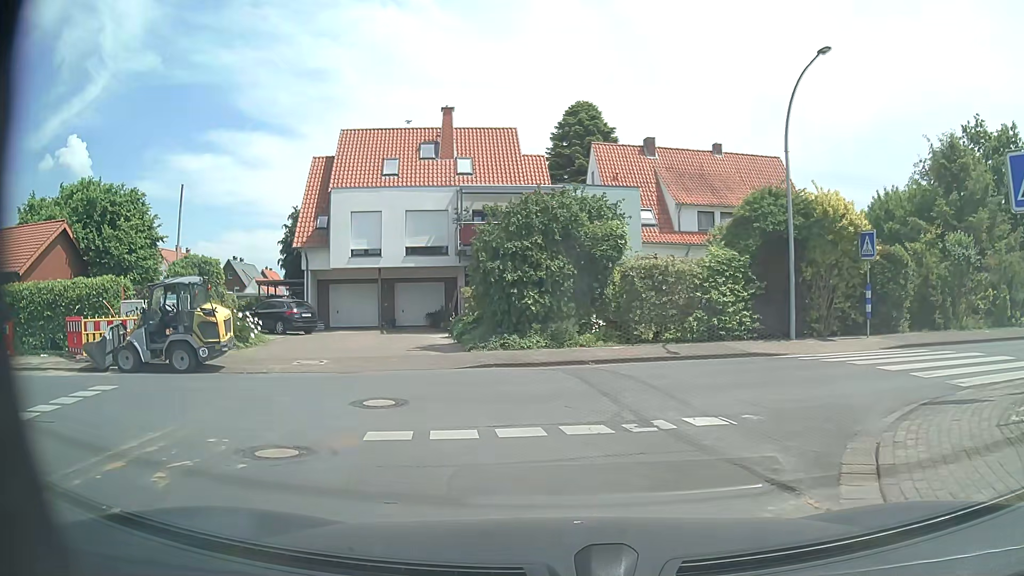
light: Day
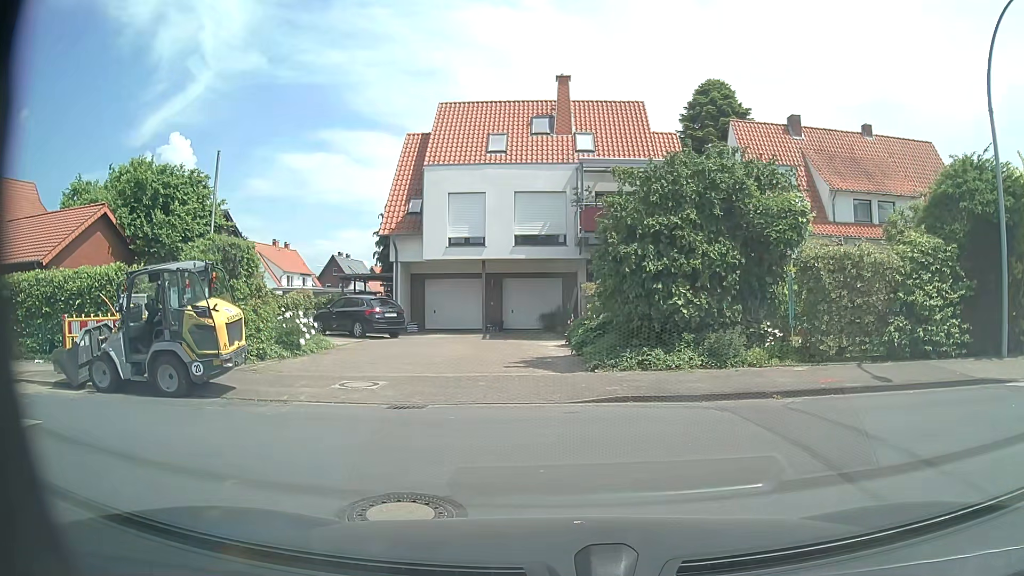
(-0.3, +4.8) m; -8°
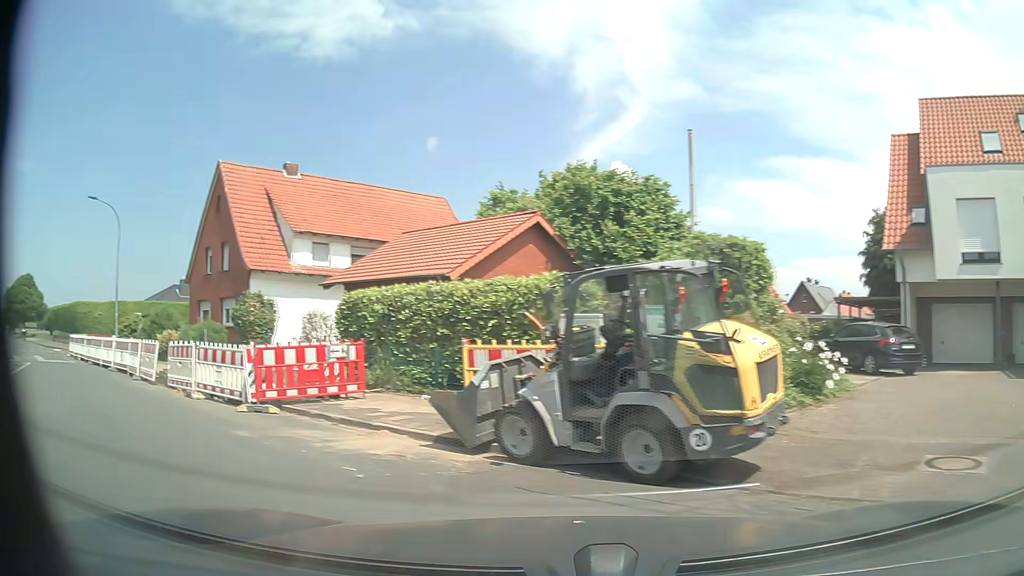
(-1.6, +4.5) m; -39°
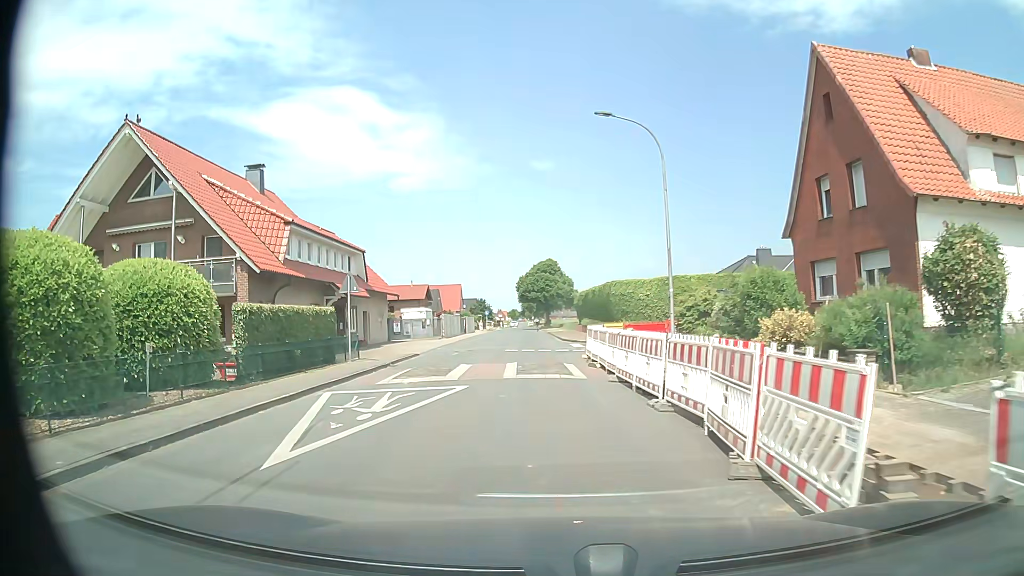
(-7.4, +11.4) m; -50°
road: residential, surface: asphalt
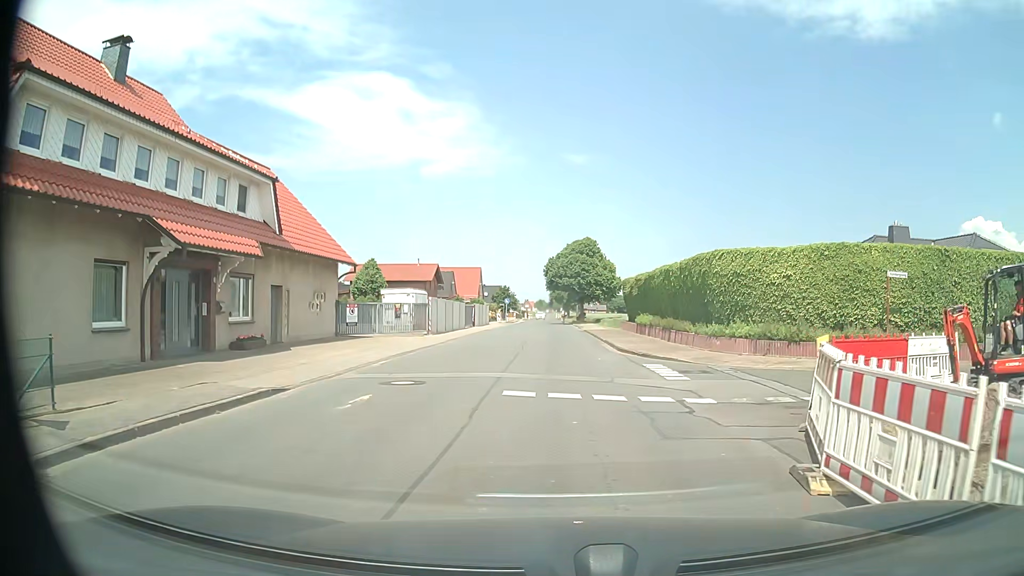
(-1.0, +18.1) m; -4°
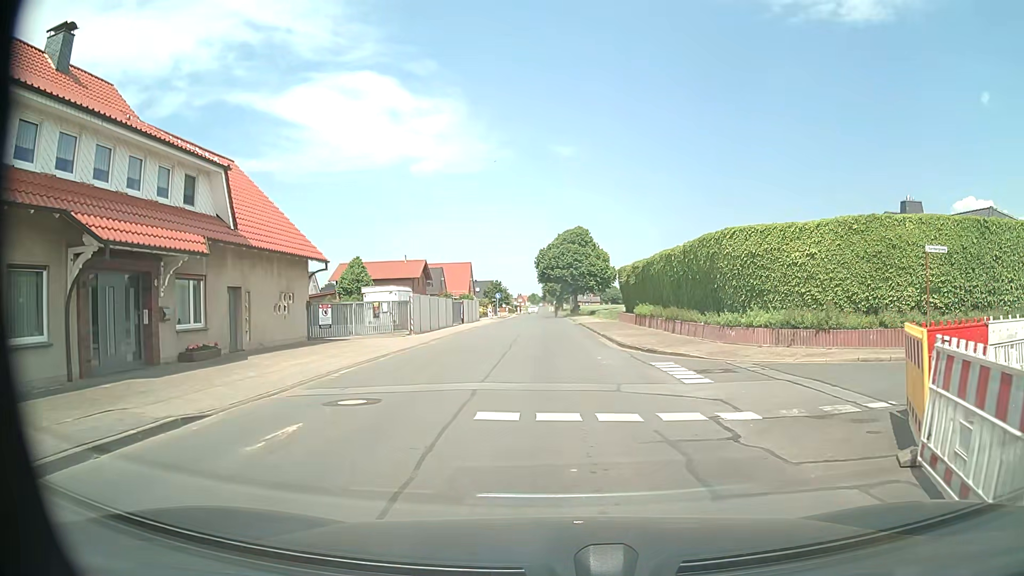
(+0.1, +2.7) m; +1°
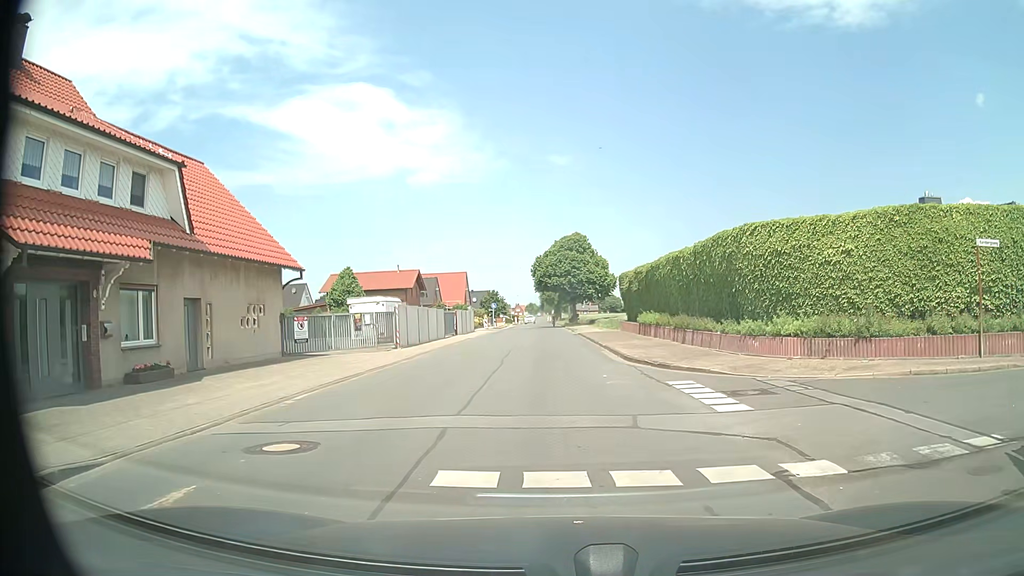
(+0.1, +2.6) m; +1°
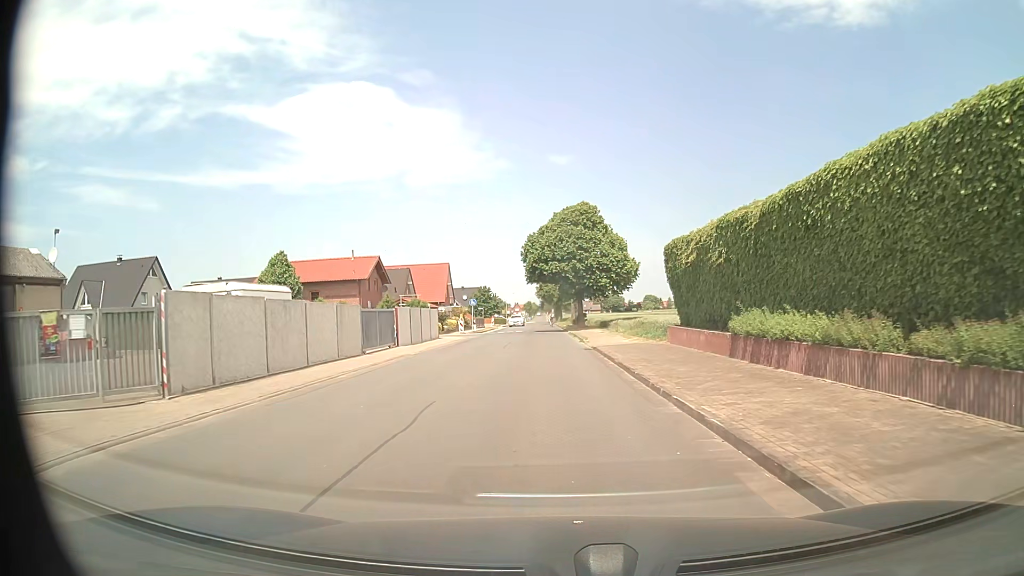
(+0.2, +19.6) m; 0°
(0, +10) (0, +20) (0, +30) (-1, +40) (-1, +50) (-1, +60) (-1, +70) (-2, +80) (-2, +90) (-2, +100) m
